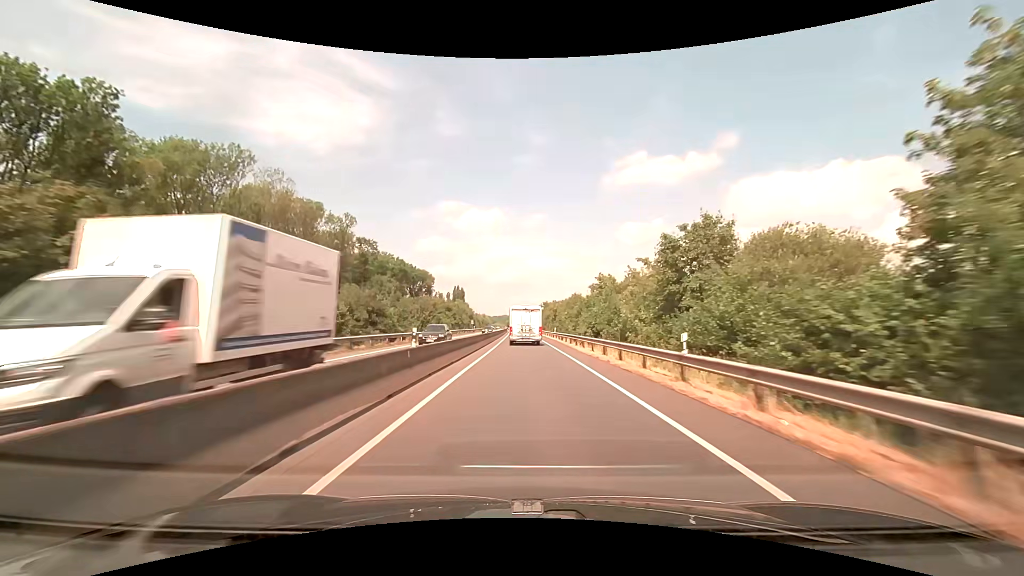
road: trunk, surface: asphalt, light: Day
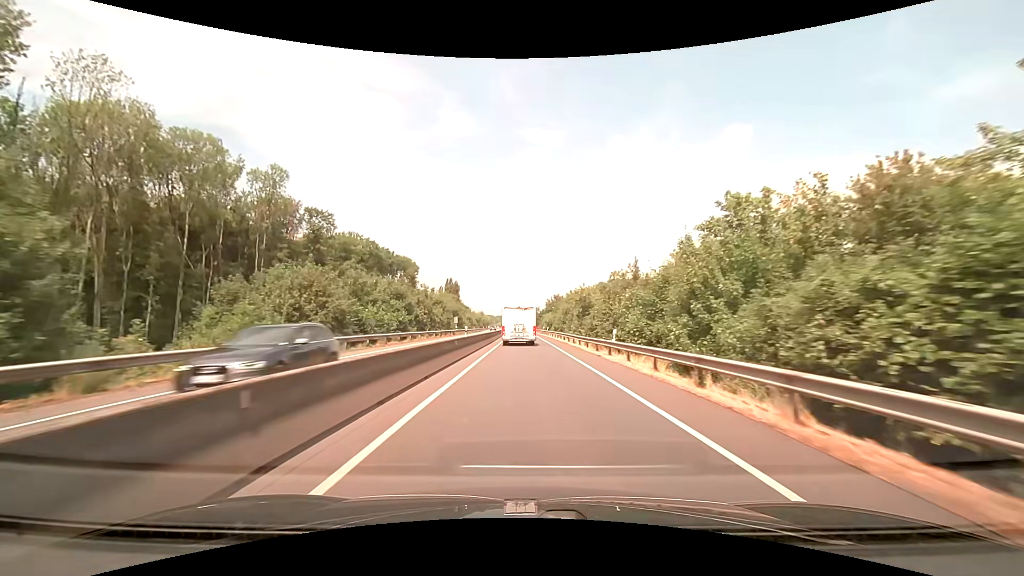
(-0.1, +37.1) m; 0°
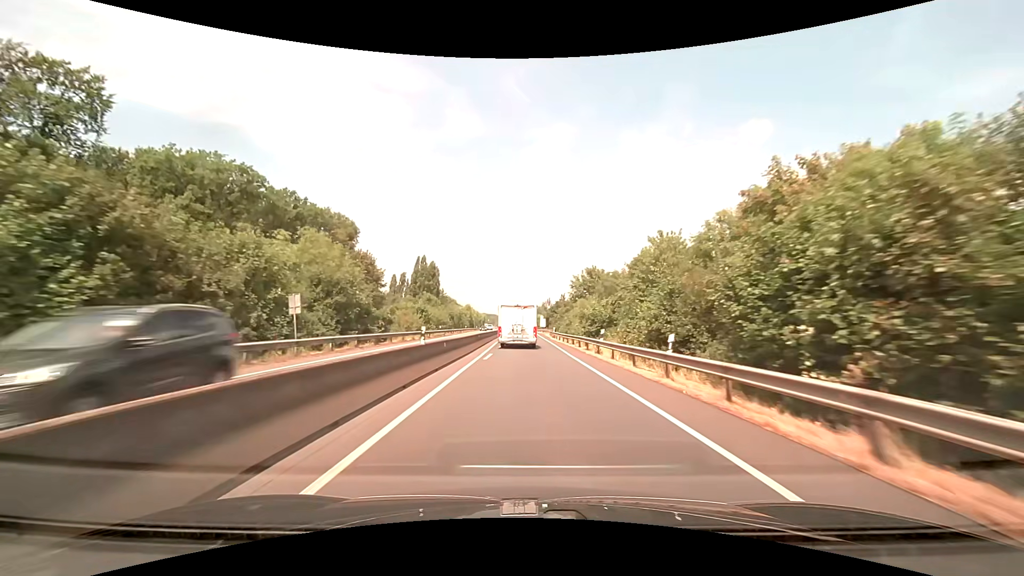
(-0.2, +62.2) m; 0°
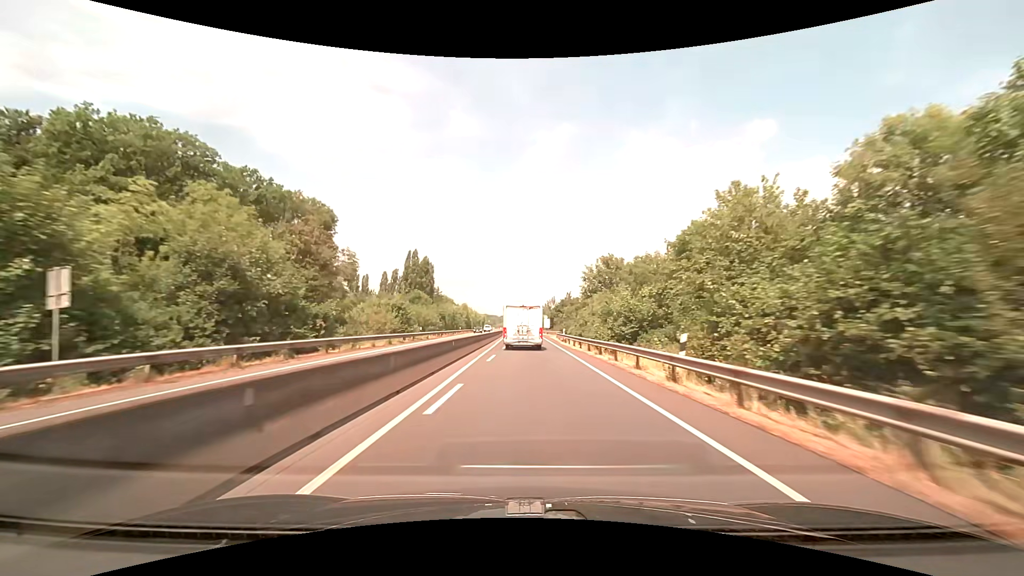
(0.0, +12.7) m; 0°
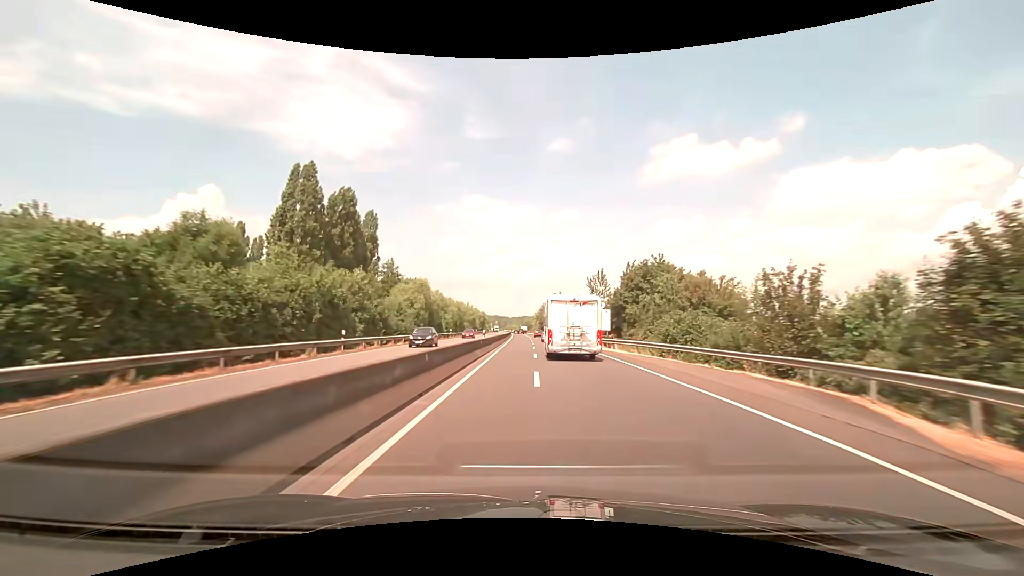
(-0.9, +69.1) m; -1°
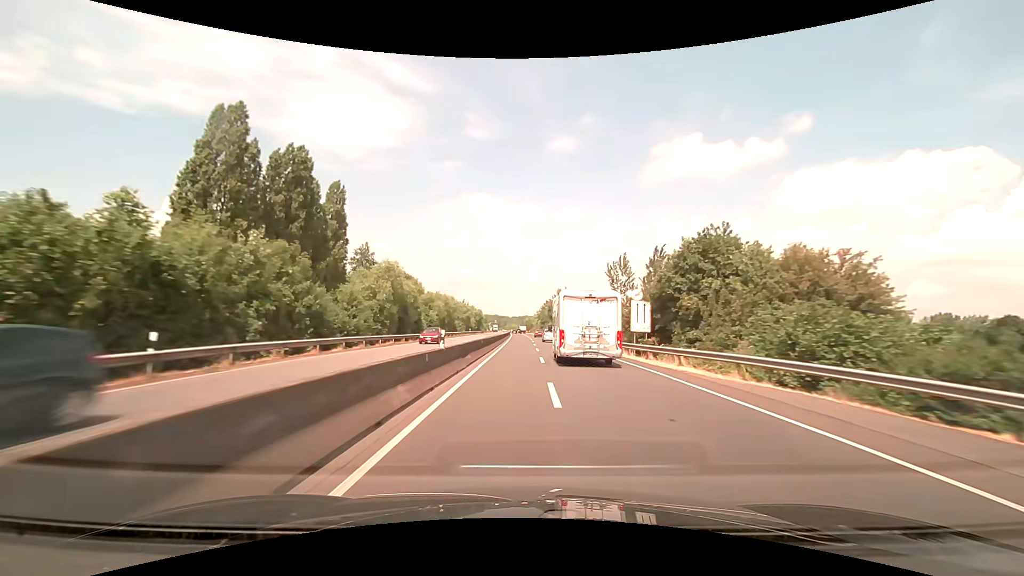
(-0.1, +15.2) m; 0°
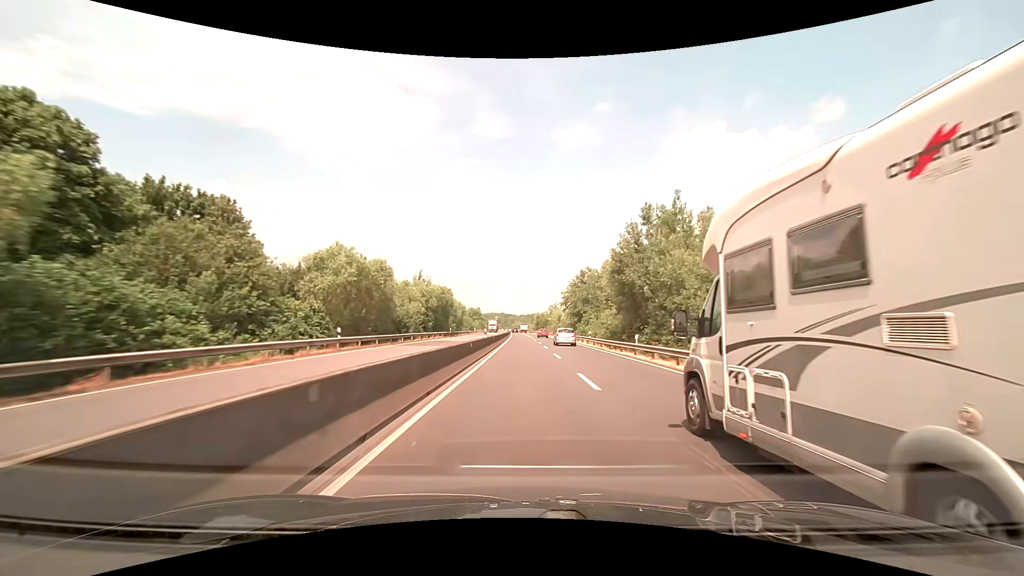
(-0.2, +82.0) m; -1°
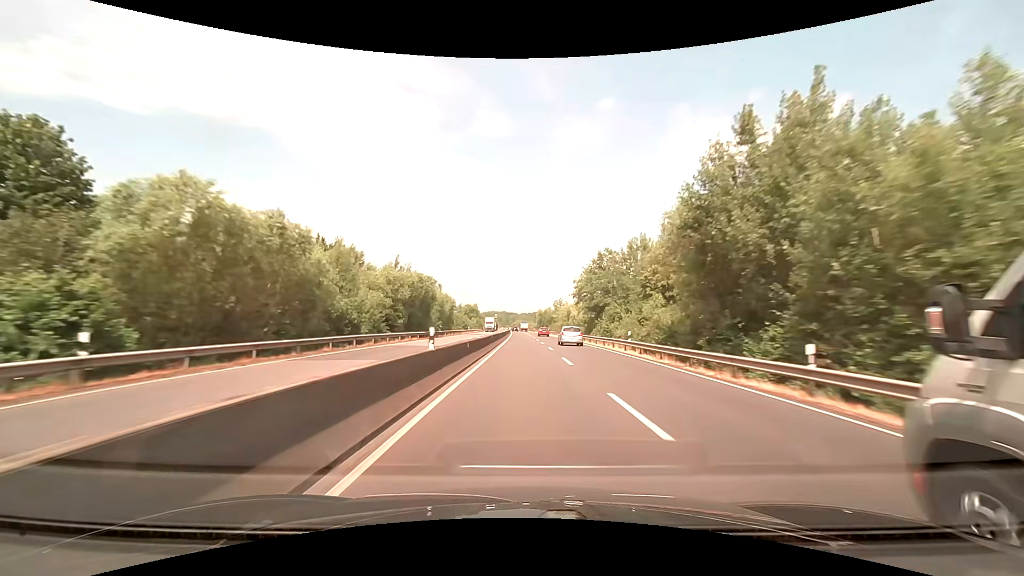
(0.0, +17.2) m; 0°
(0, +10) (0, +20) (0, +30) (0, +40) (0, +50) (0, +60) (0, +70) (0, +80) (0, +90) (0, +100) m
